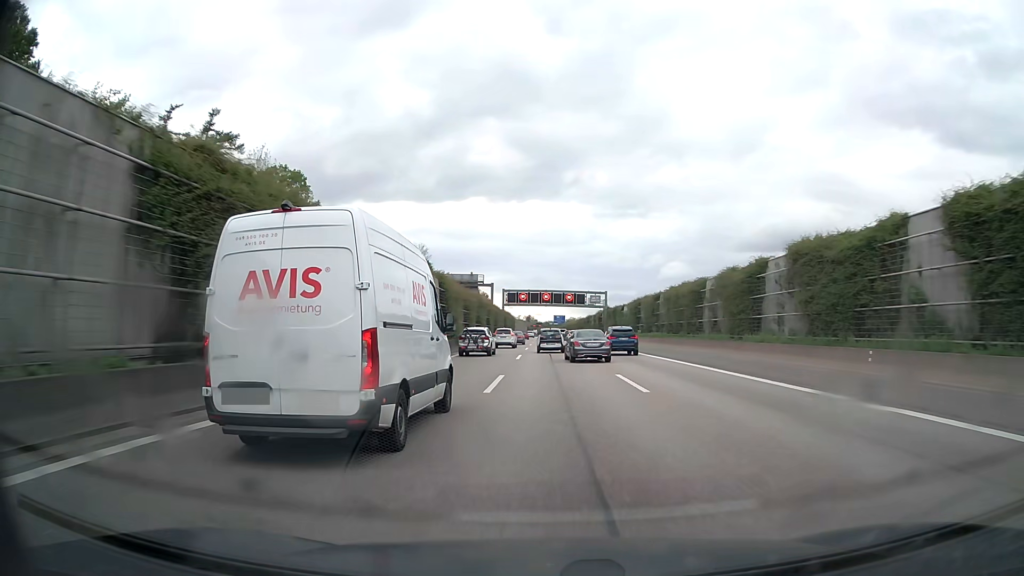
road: motorway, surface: asphalt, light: Day
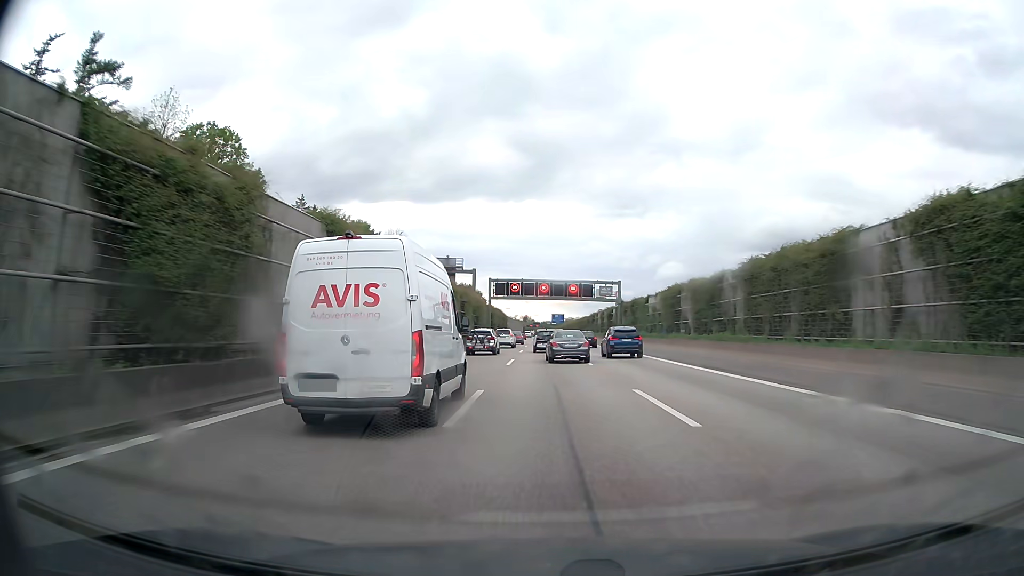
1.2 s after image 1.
(0.0, +23.9) m; 0°
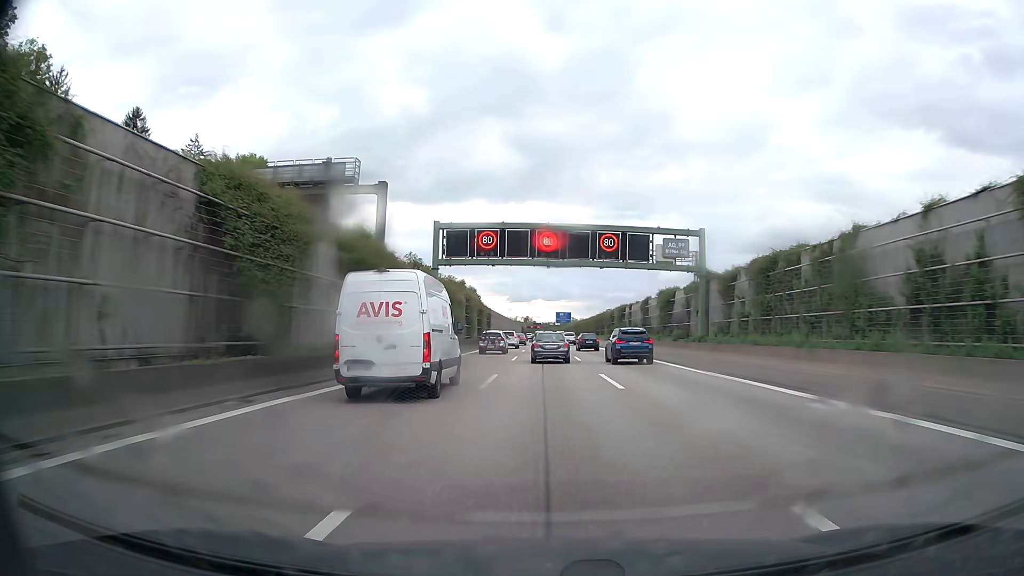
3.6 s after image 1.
(-0.1, +47.3) m; 0°
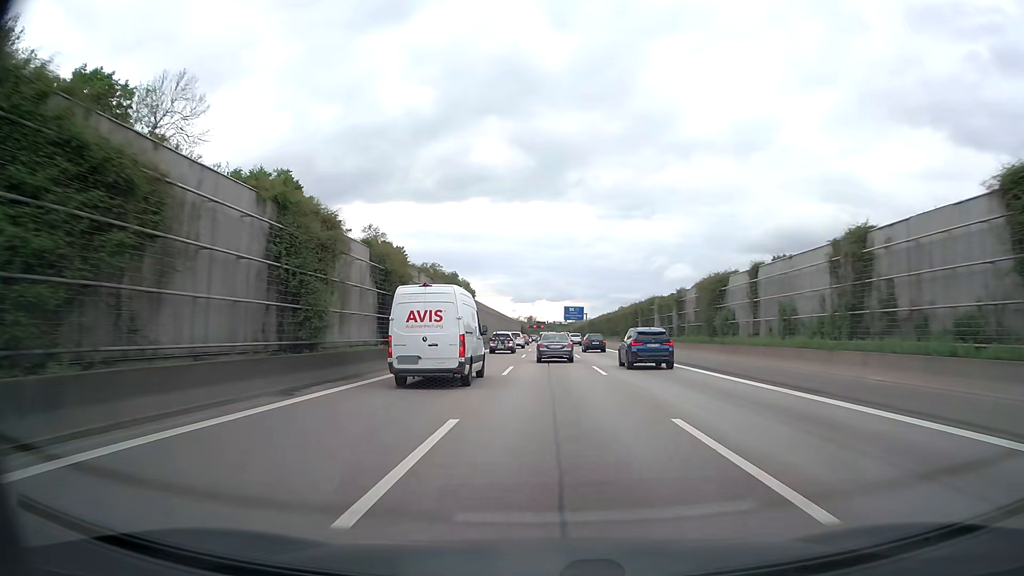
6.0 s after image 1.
(-0.2, +48.2) m; 0°
(0, +10) (0, +20) (0, +30) (0, +40) (0, +50) (0, +60) (0, +70) (0, +80) (0, +90) (0, +100) m
